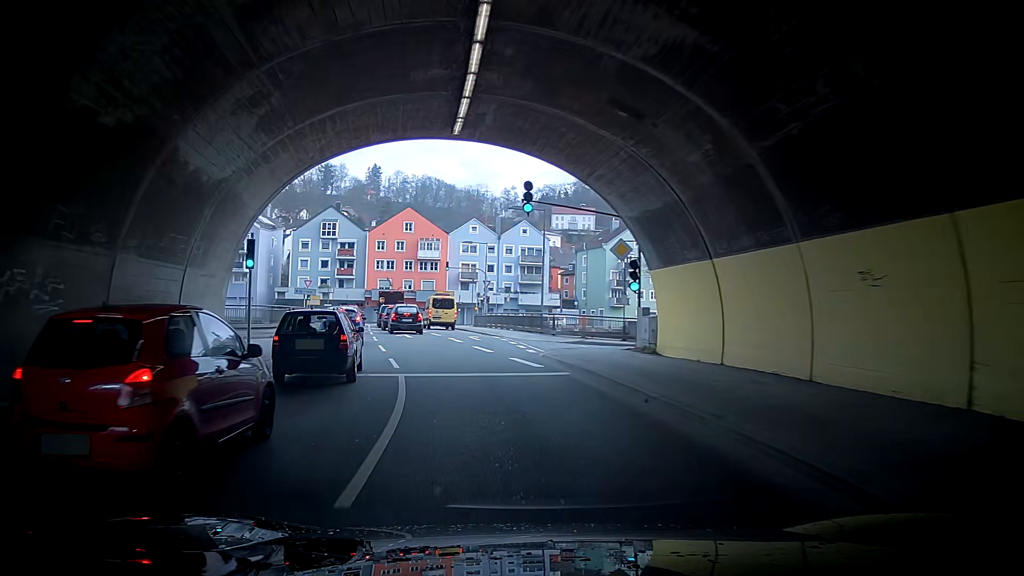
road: primary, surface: asphalt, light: Day
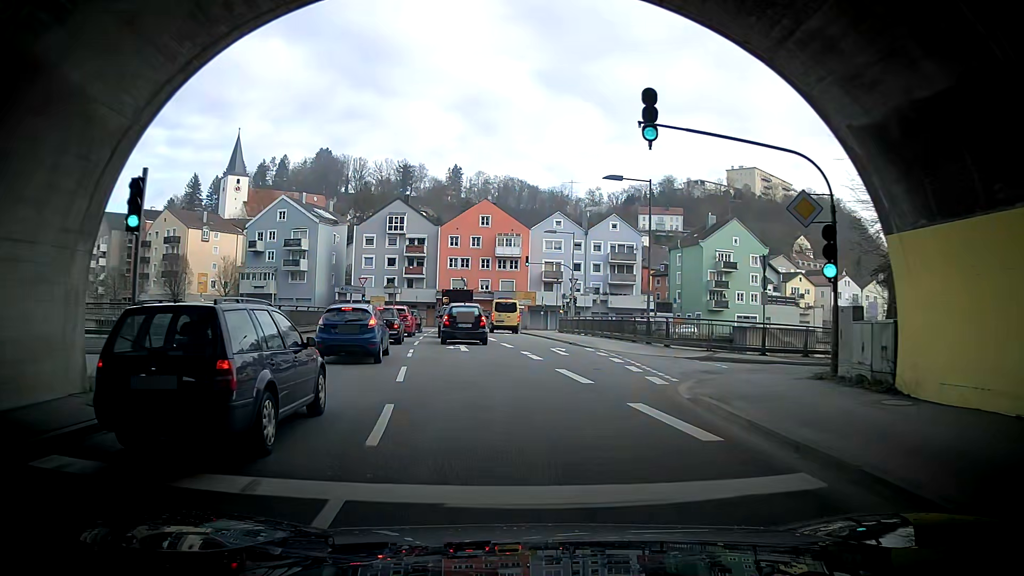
(-0.4, +9.8) m; -10°
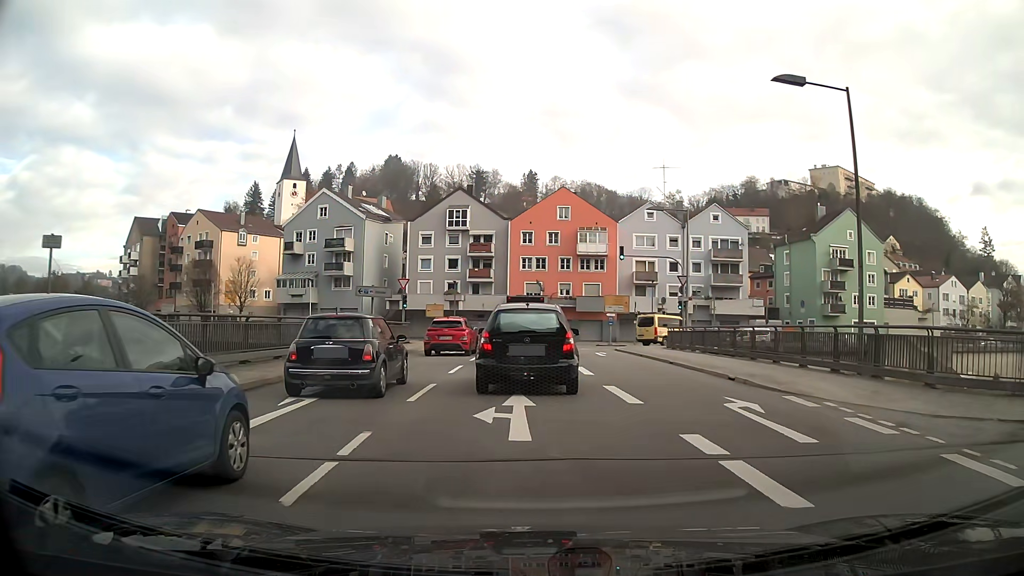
(-1.2, +13.9) m; -8°
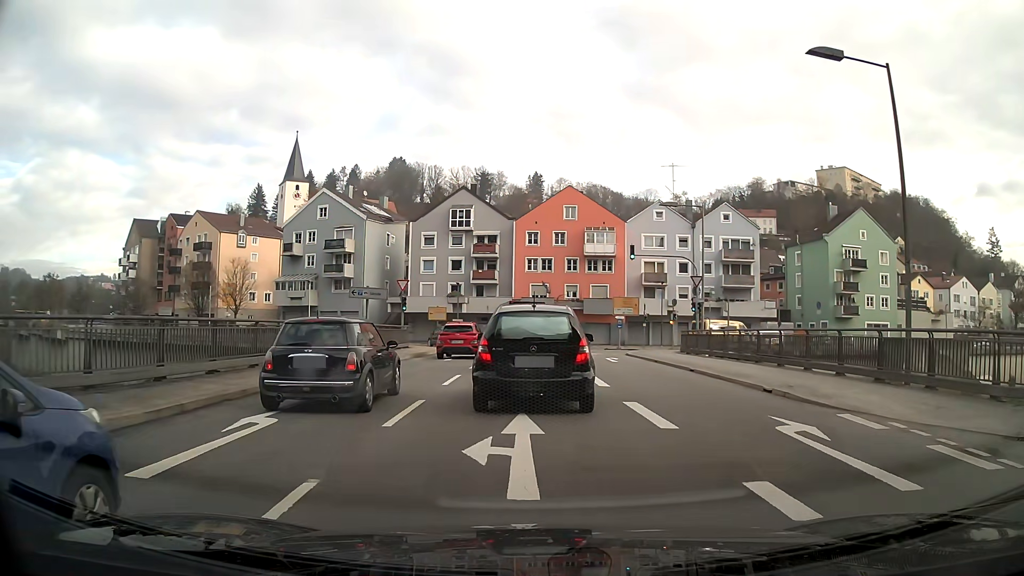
(0.0, +2.1) m; 0°
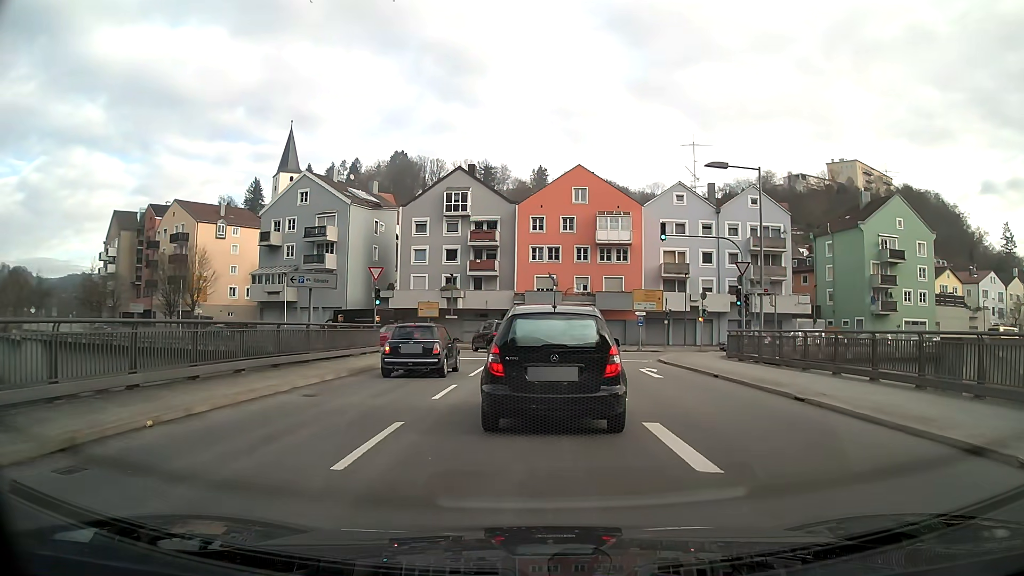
(0.0, +8.5) m; 0°
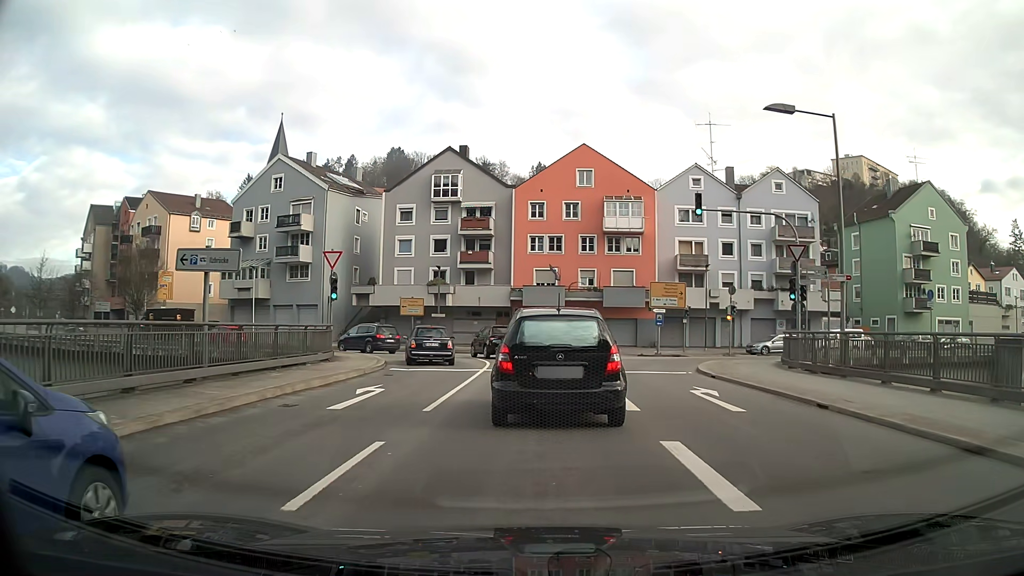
(0.0, +7.5) m; 0°
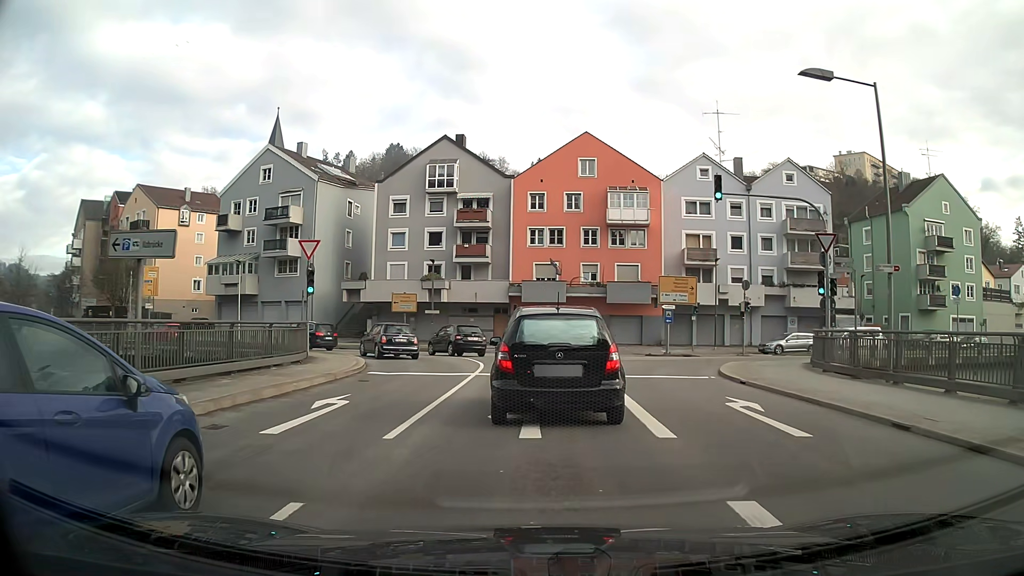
(0.0, +2.9) m; 0°
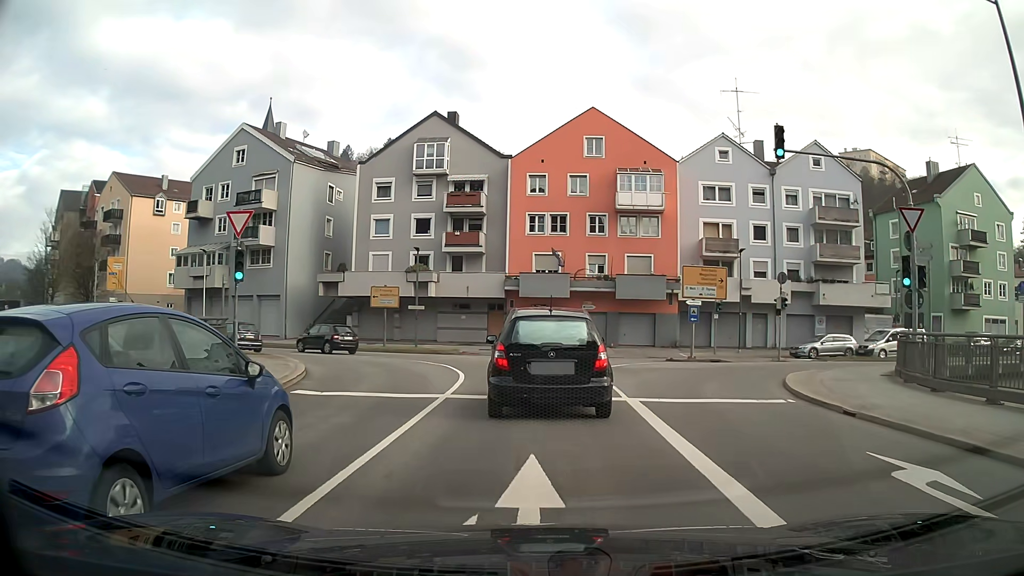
(0.0, +6.1) m; 0°
(0, +10) (-1, +20) (-6, +29) (-14, +35) (-23, +38) (-32, +42) (-42, +46) (-50, +50) (-59, +56) (-67, +62) m
